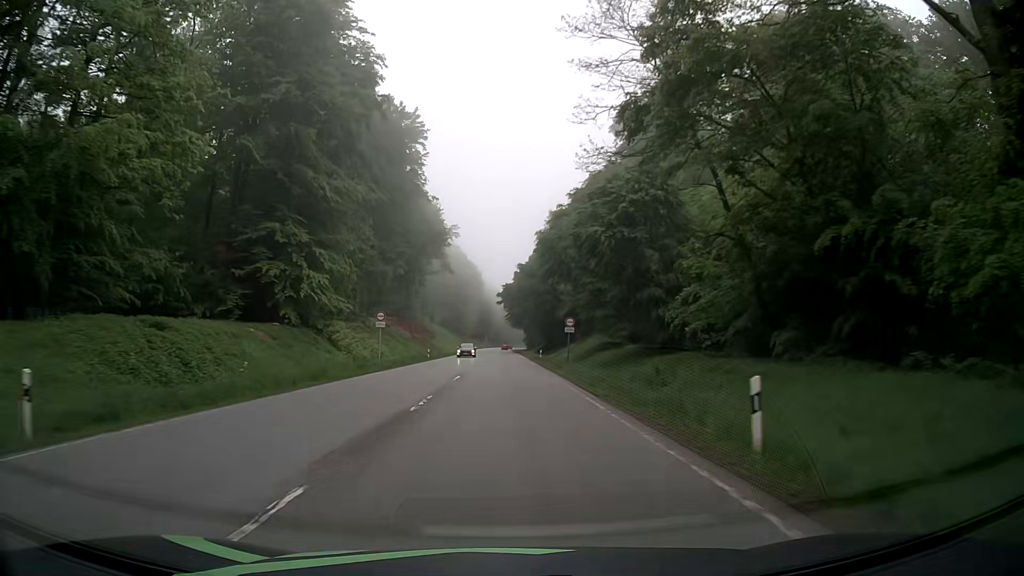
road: secondary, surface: asphalt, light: Day
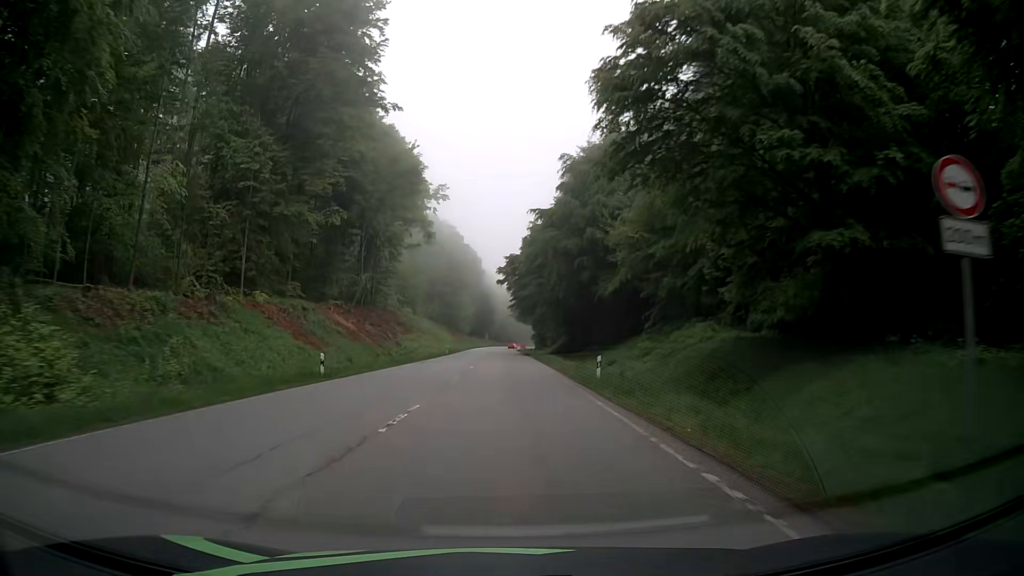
(-0.2, +37.5) m; -1°
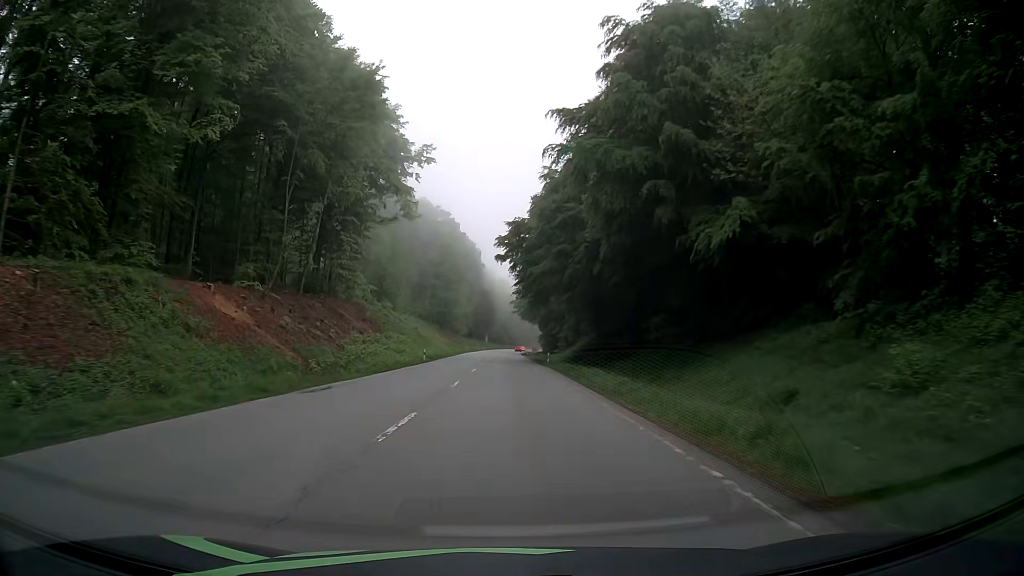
(+0.1, +25.0) m; 0°
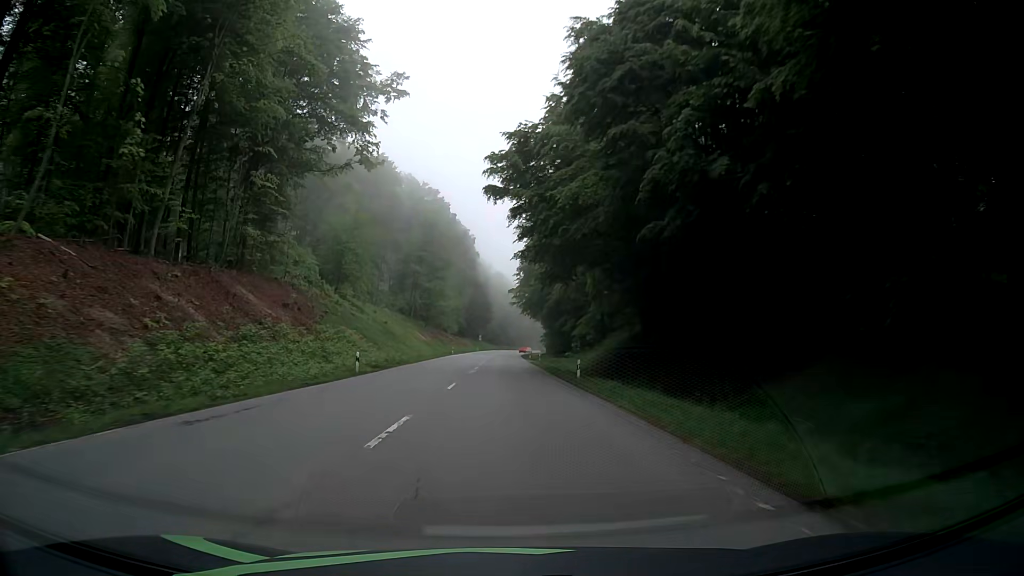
(-0.2, +25.0) m; 0°
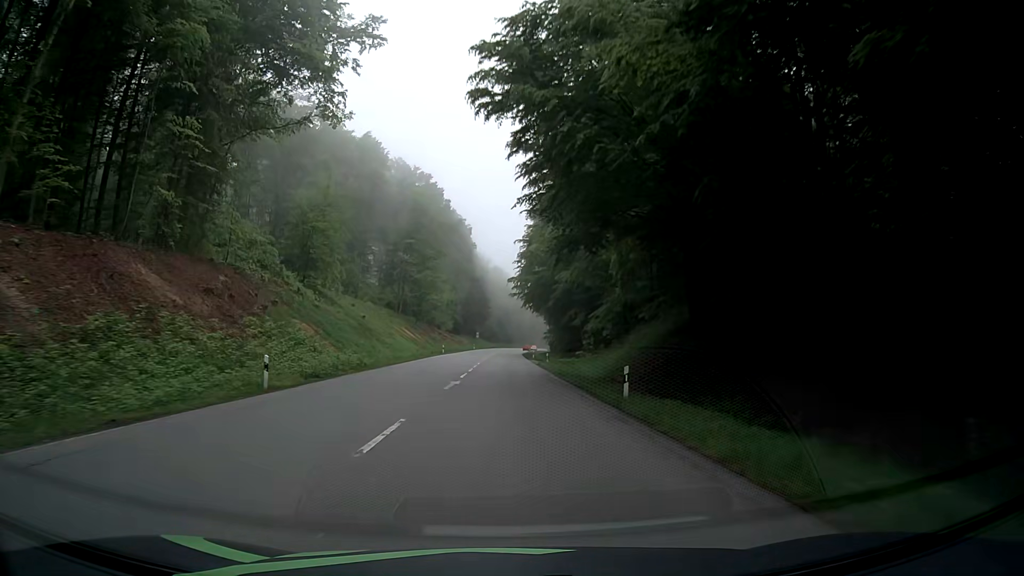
(-0.1, +12.5) m; 0°
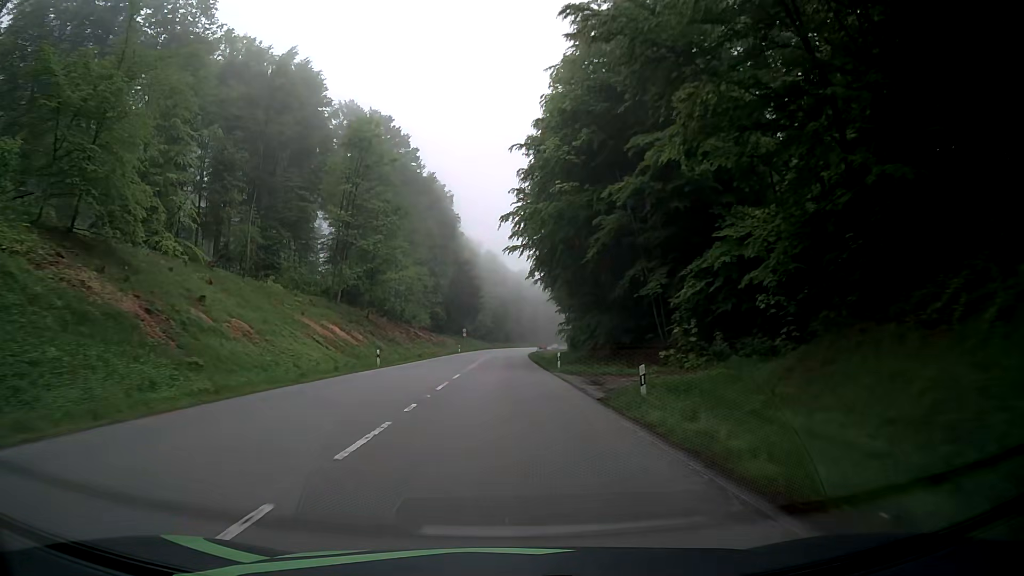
(+0.1, +37.7) m; +1°
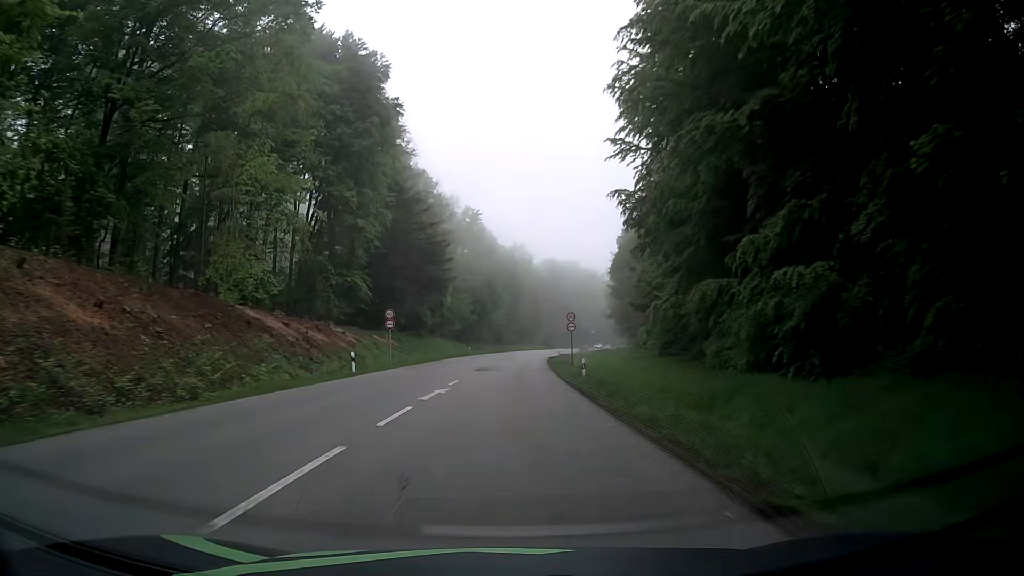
(-0.6, +62.7) m; 0°
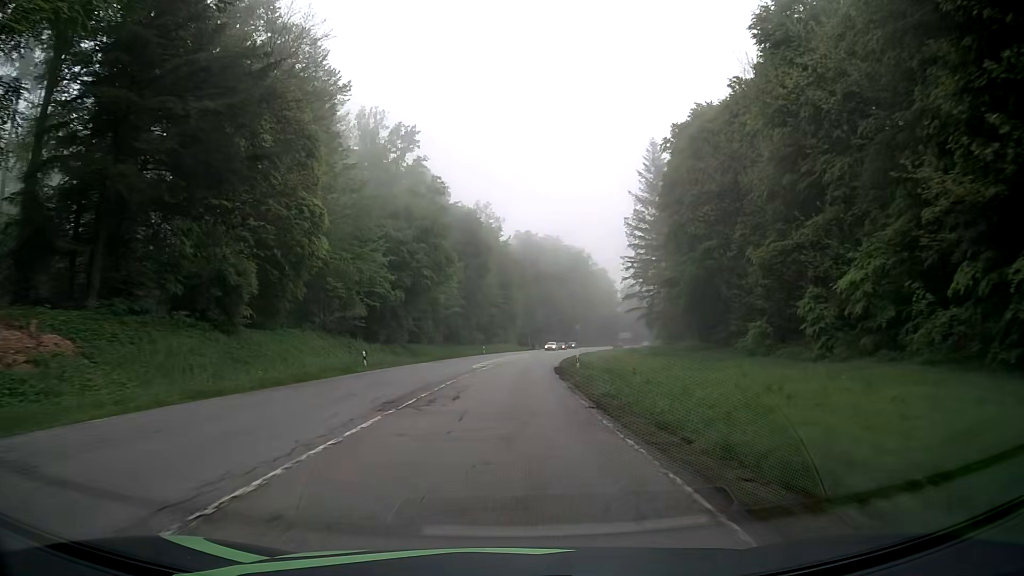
(+1.0, +50.1) m; +3°
(0, +10) (0, +20) (0, +30) (+1, +40) (+1, +50) (+2, +60) (+3, +70) (+5, +80) (+6, +90) (+8, +99) m
